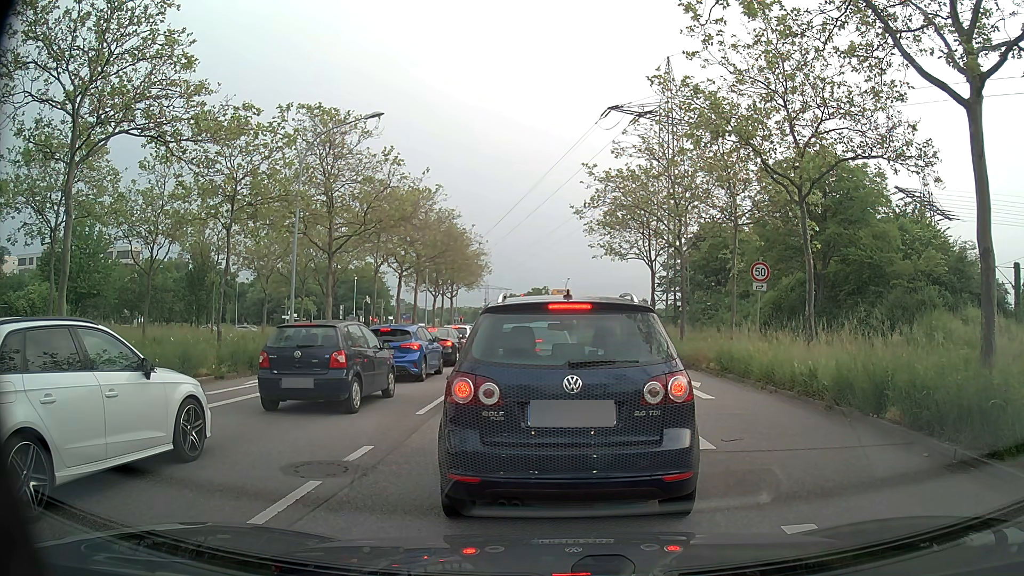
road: primary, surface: asphalt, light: Day
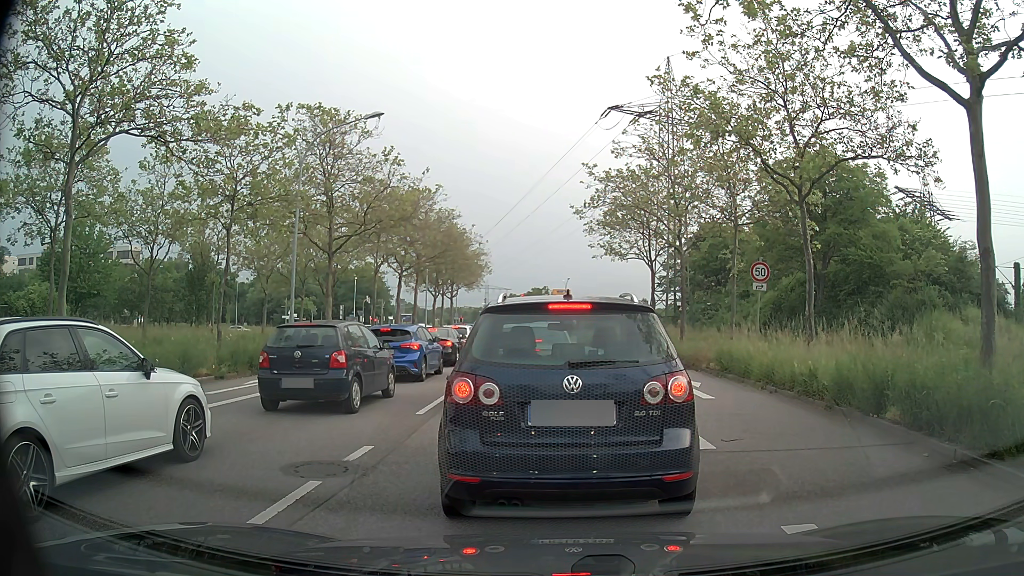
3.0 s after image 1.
(0.0, 0.0) m; 0°
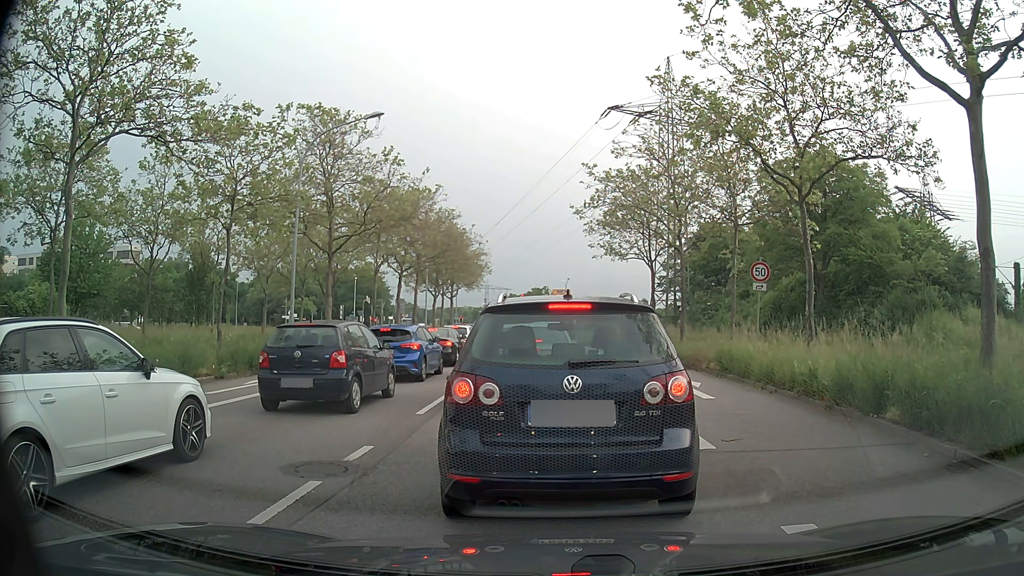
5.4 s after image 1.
(0.0, 0.0) m; 0°
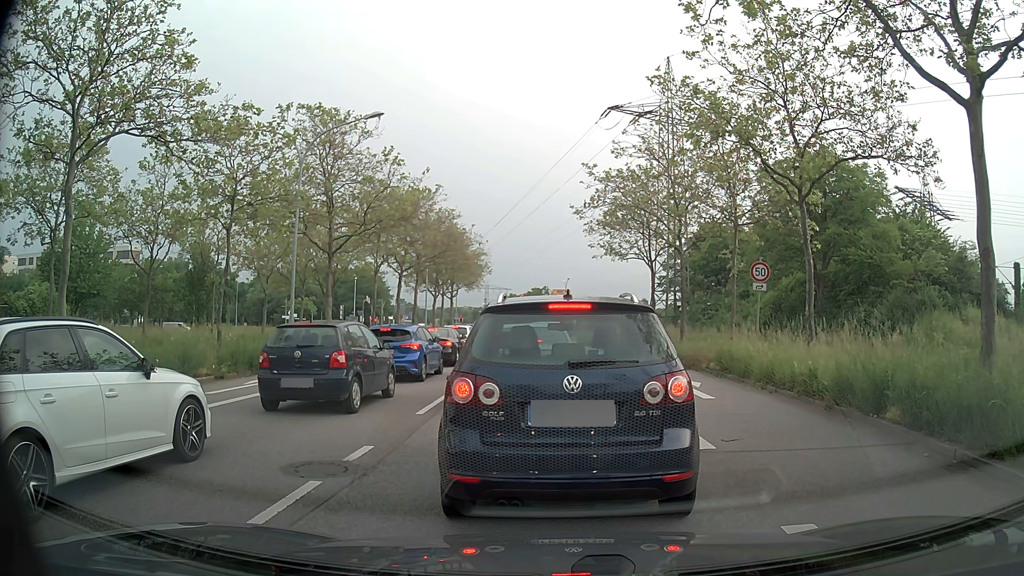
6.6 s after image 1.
(0.0, 0.0) m; 0°
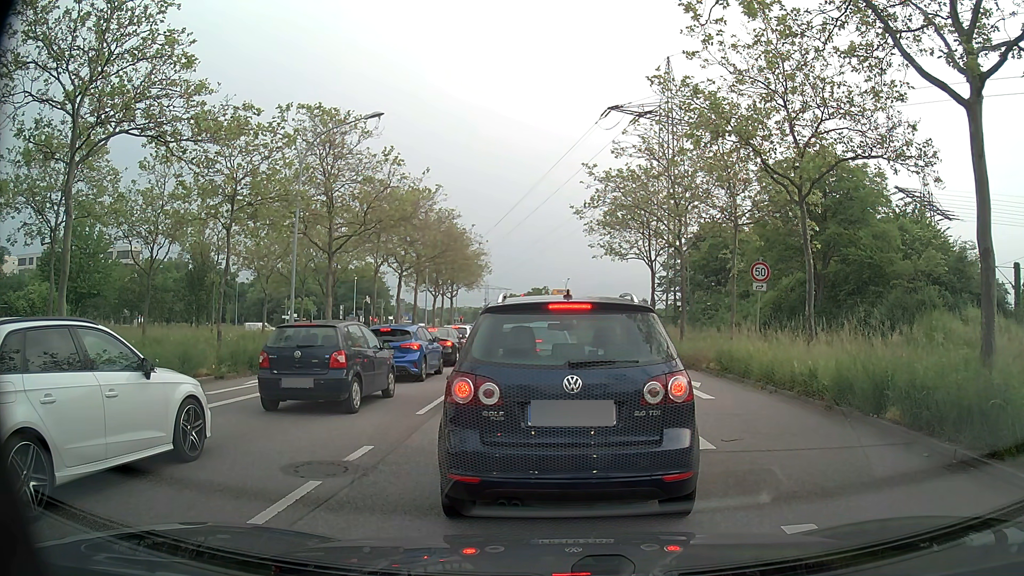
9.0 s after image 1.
(0.0, 0.0) m; 0°
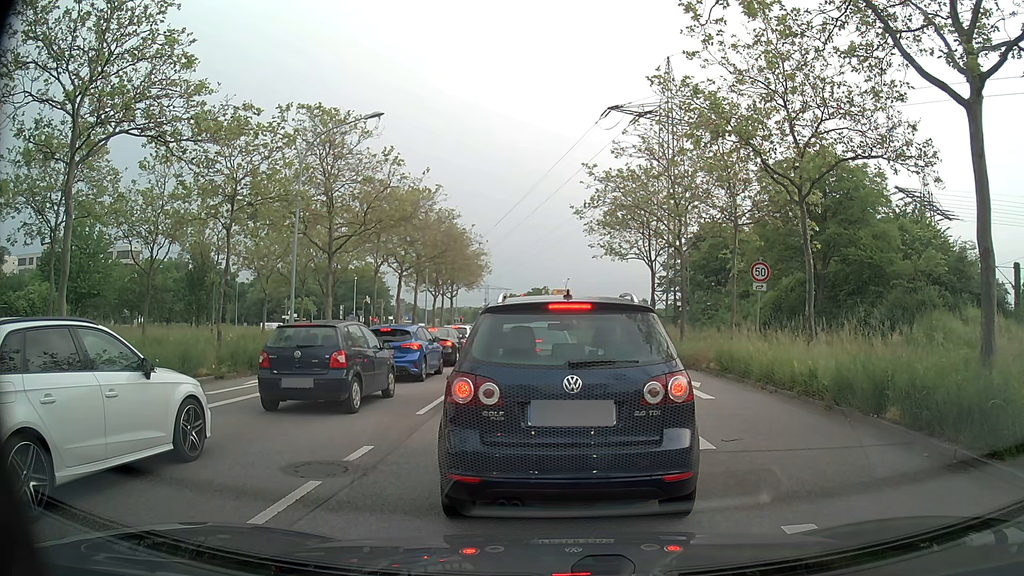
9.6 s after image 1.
(0.0, 0.0) m; 0°
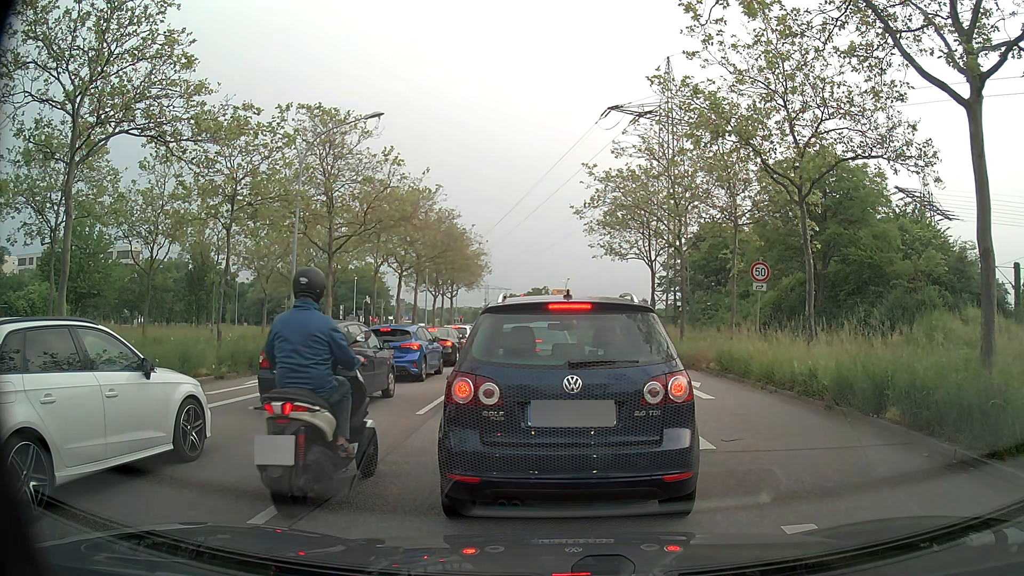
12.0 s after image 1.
(0.0, 0.0) m; 0°
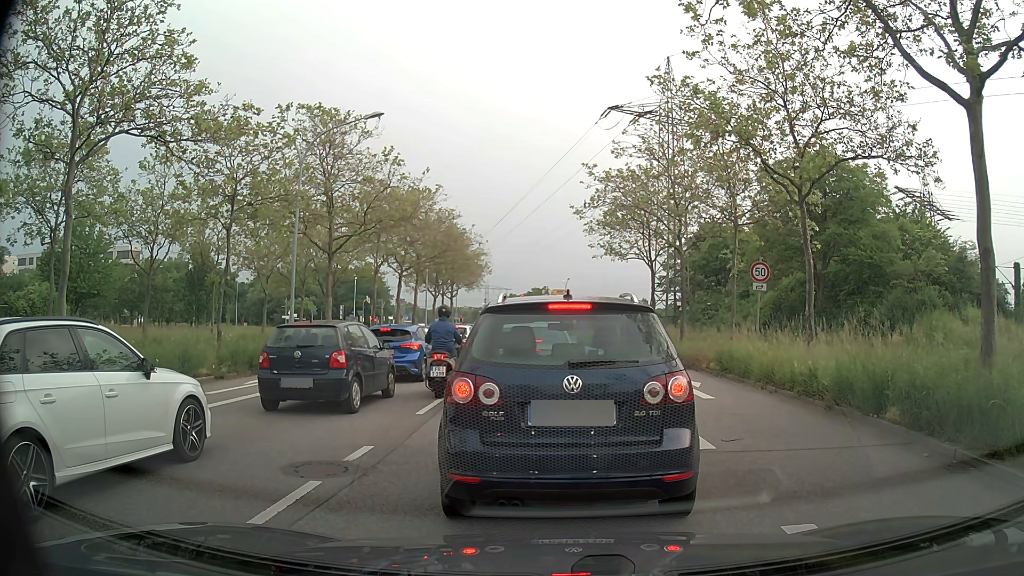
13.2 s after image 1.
(0.0, 0.0) m; 0°
